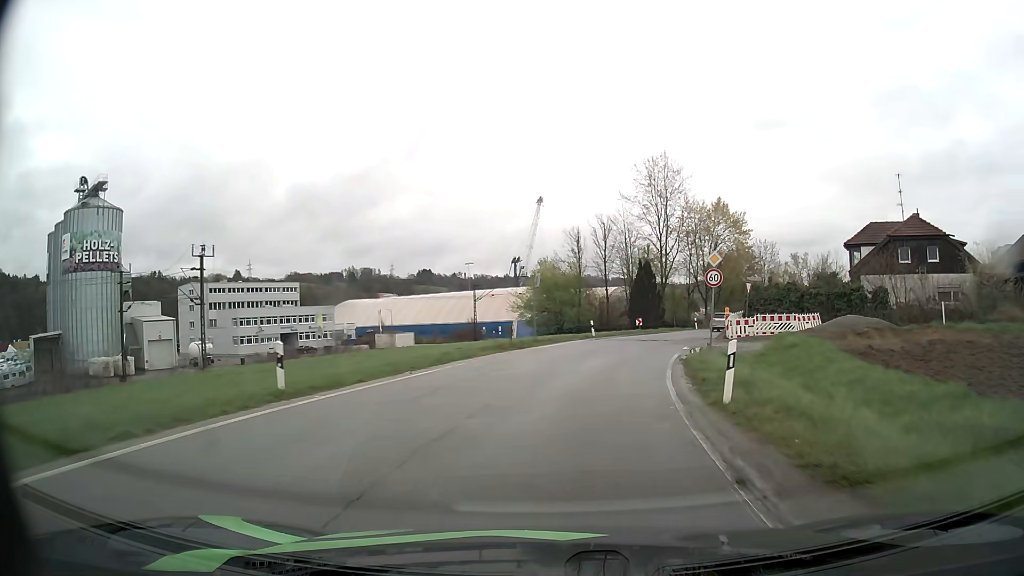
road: unclassified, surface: asphalt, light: Day
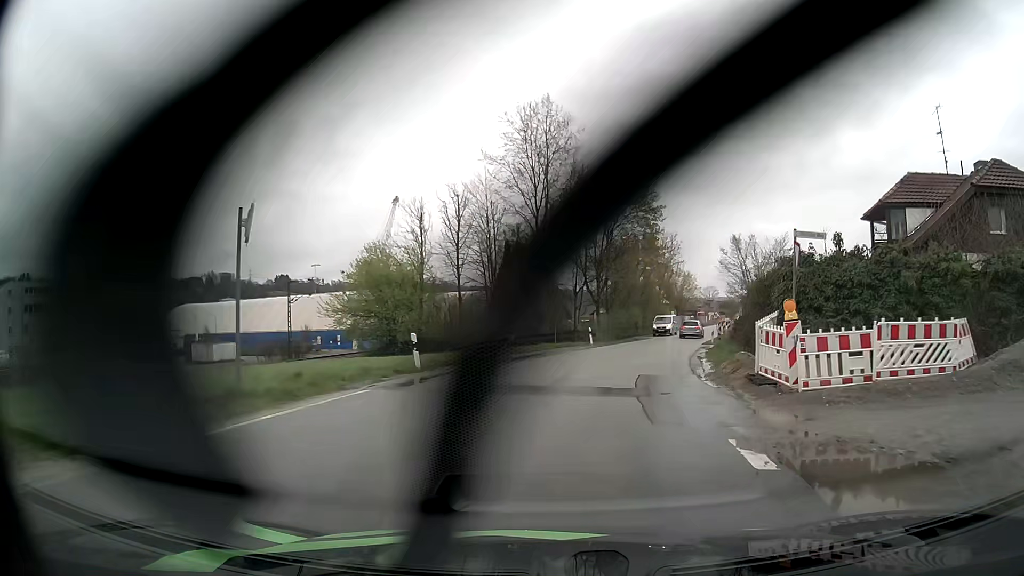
(+1.9, +21.7) m; +12°
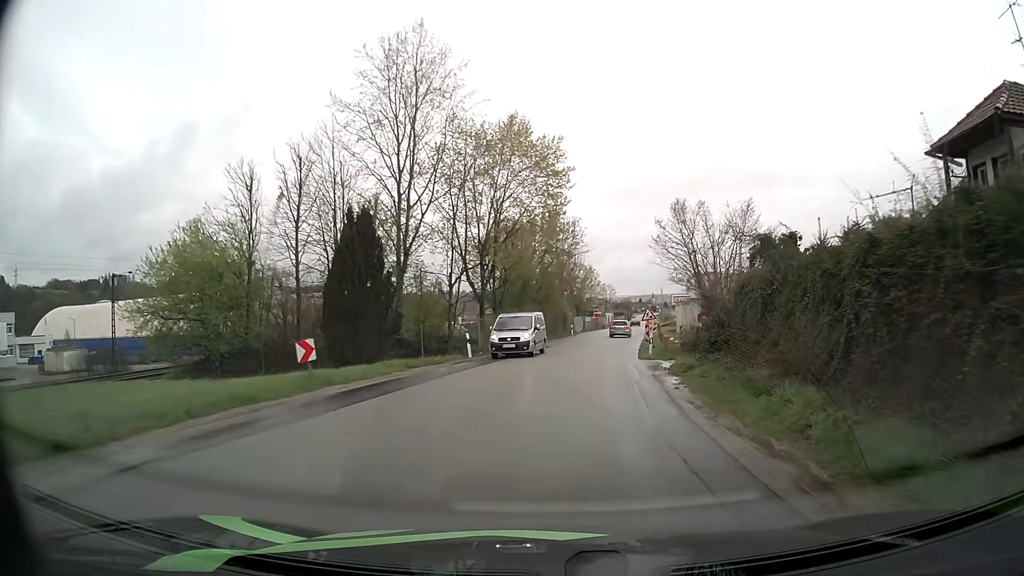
(+1.2, +14.3) m; +9°
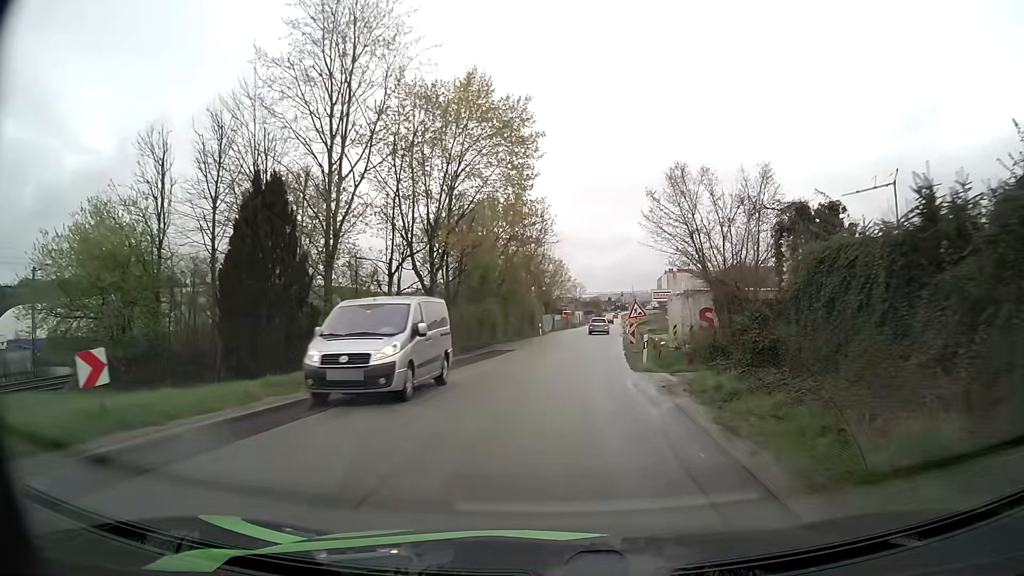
(+0.2, +7.3) m; +3°
(0, +10) (+1, +20) (+1, +30) (+2, +40) (+4, +50) (+5, +60) (+6, +70) (+7, +80) (+8, +90) (+9, +100) m
